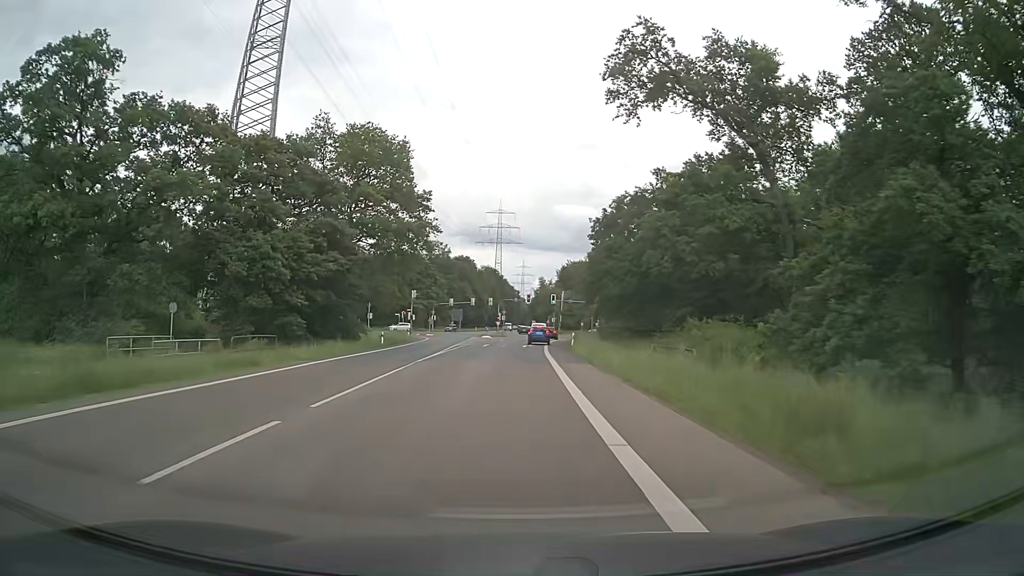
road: secondary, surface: asphalt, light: Day
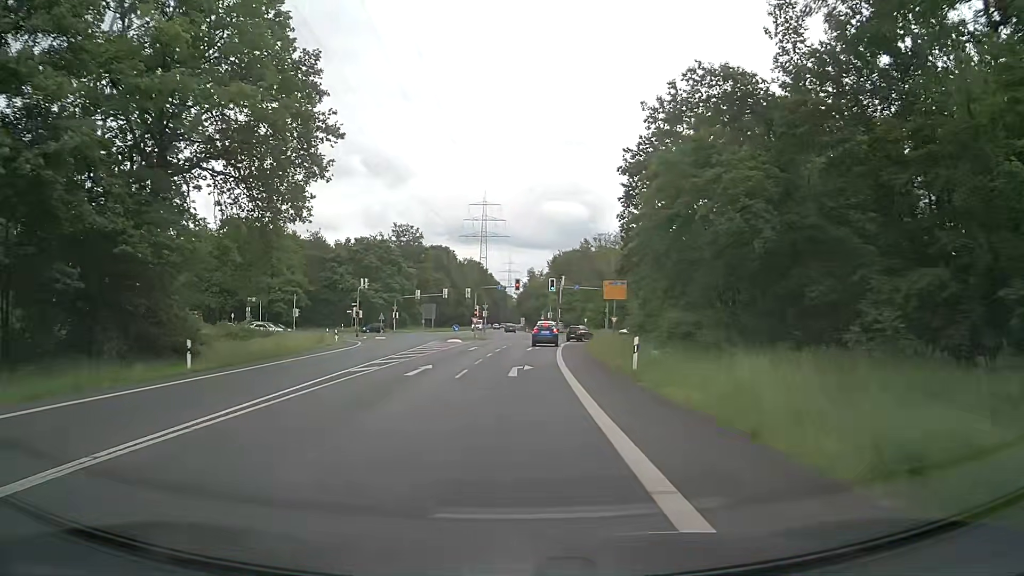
(+0.3, +29.5) m; +1°
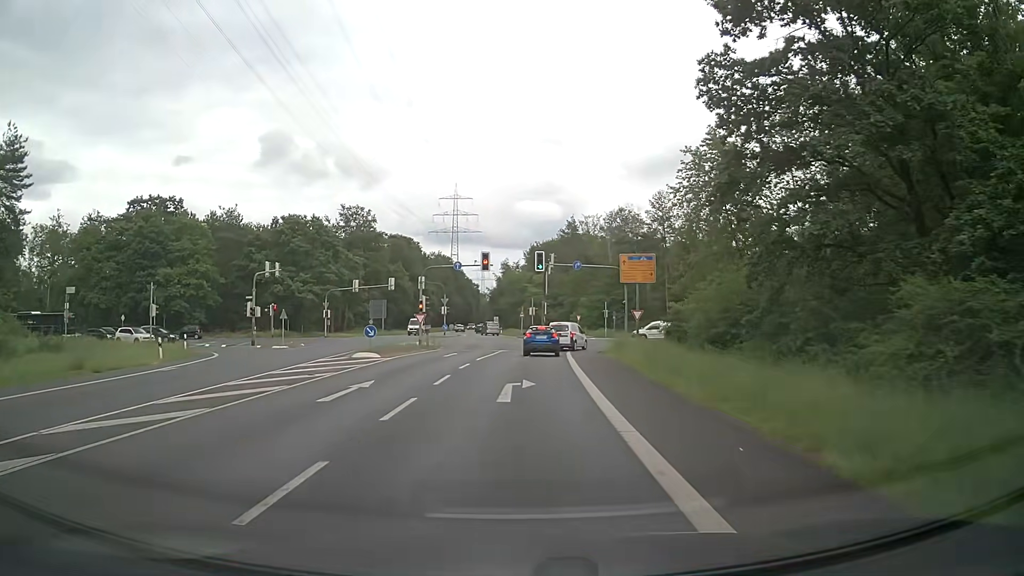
(+0.3, +25.9) m; +2°
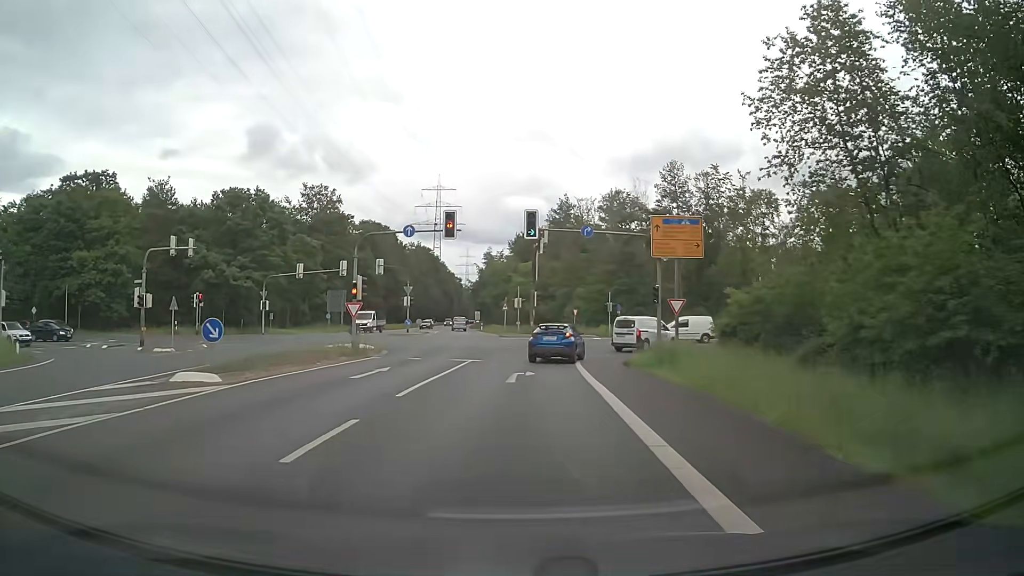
(+0.2, +15.3) m; +2°
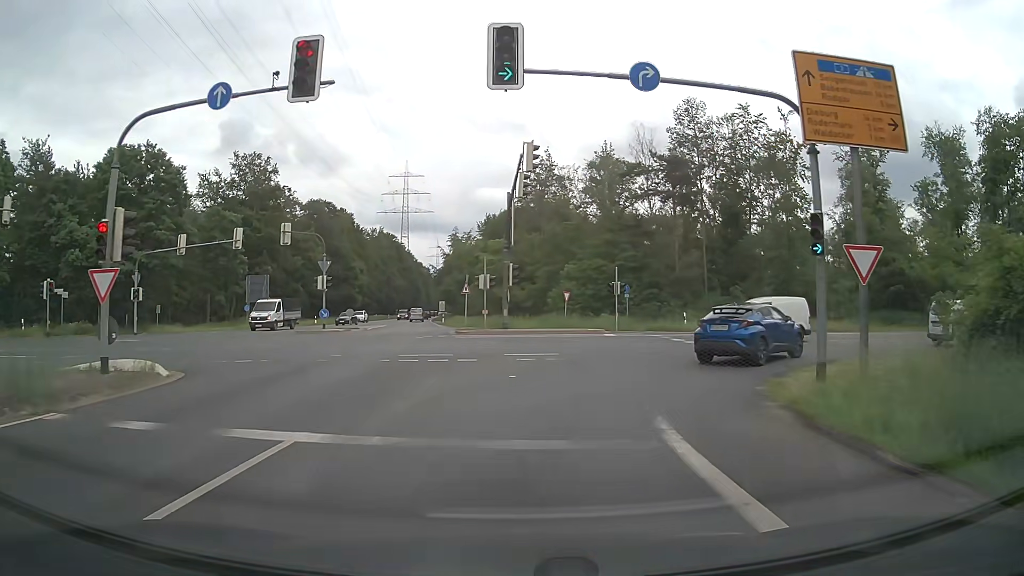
(+0.2, +18.8) m; +2°
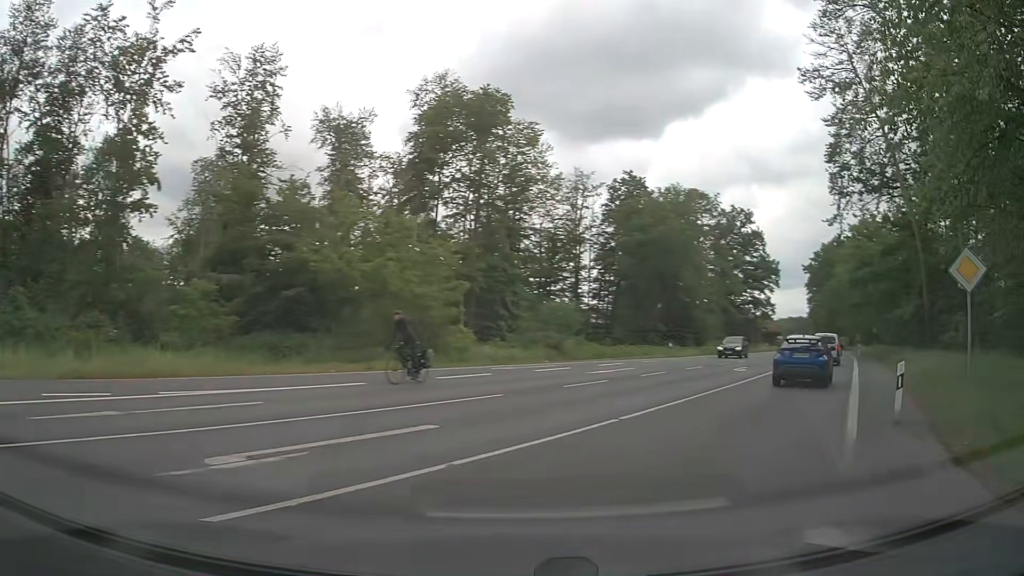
(+8.3, +20.9) m; +56°
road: primary
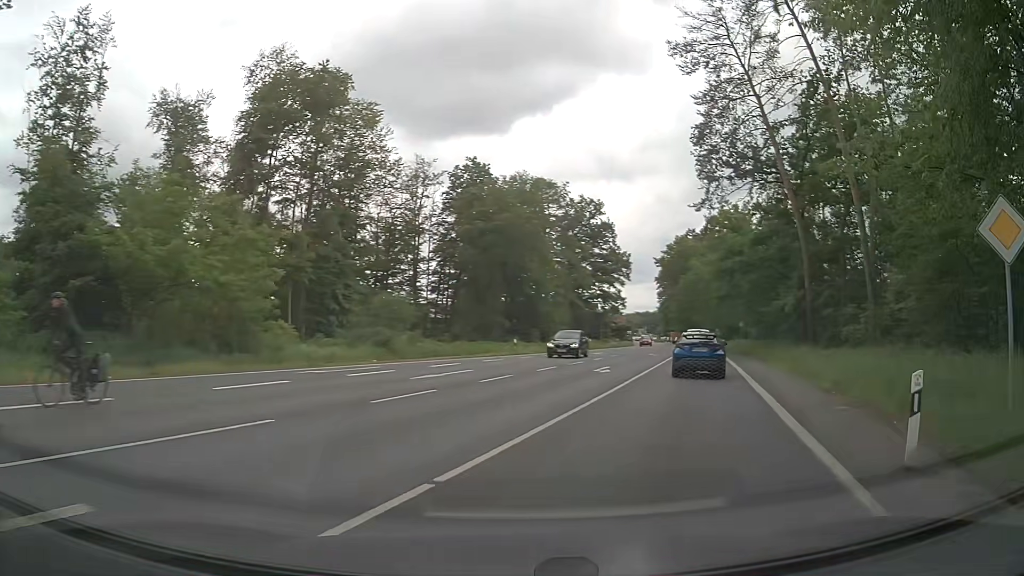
(+0.7, +5.1) m; +14°
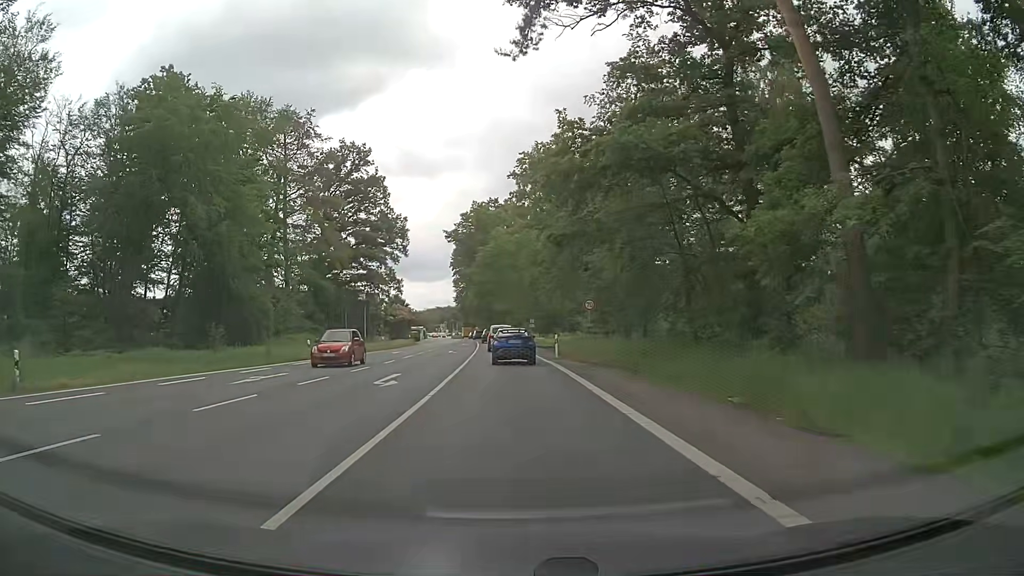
(+7.9, +30.7) m; +17°
(0, +10) (0, +20) (0, +30) (-1, +40) (-1, +50) (-2, +60) (-2, +70) (-3, +80) (-4, +90) (-4, +100) m
